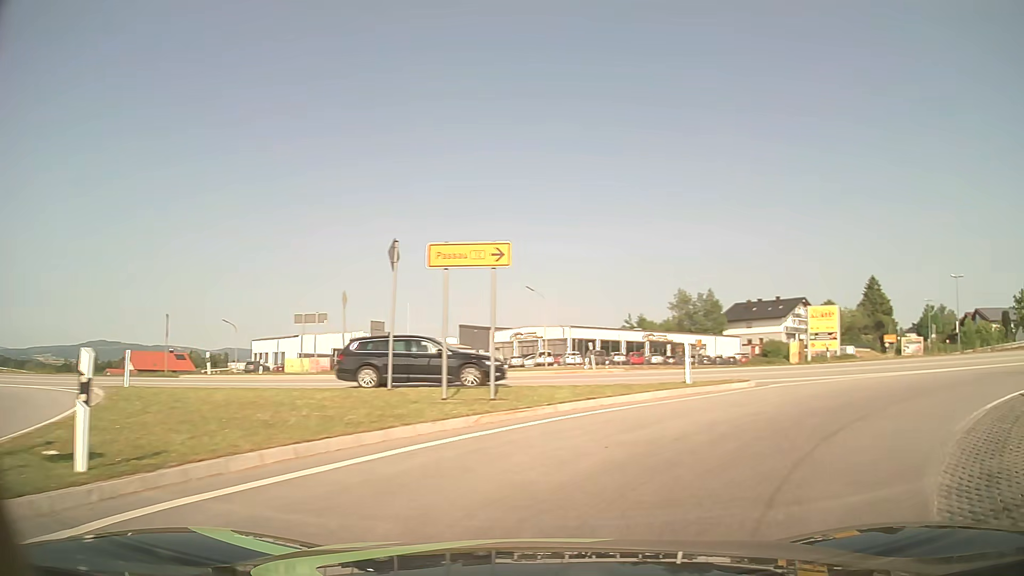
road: primary_link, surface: asphalt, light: Day
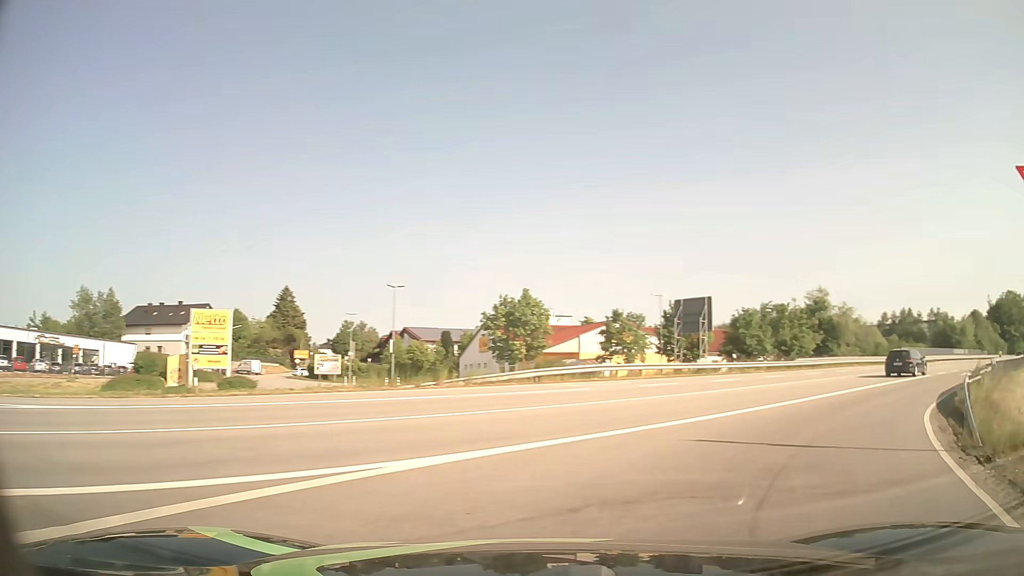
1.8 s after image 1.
(+5.3, +11.6) m; +51°
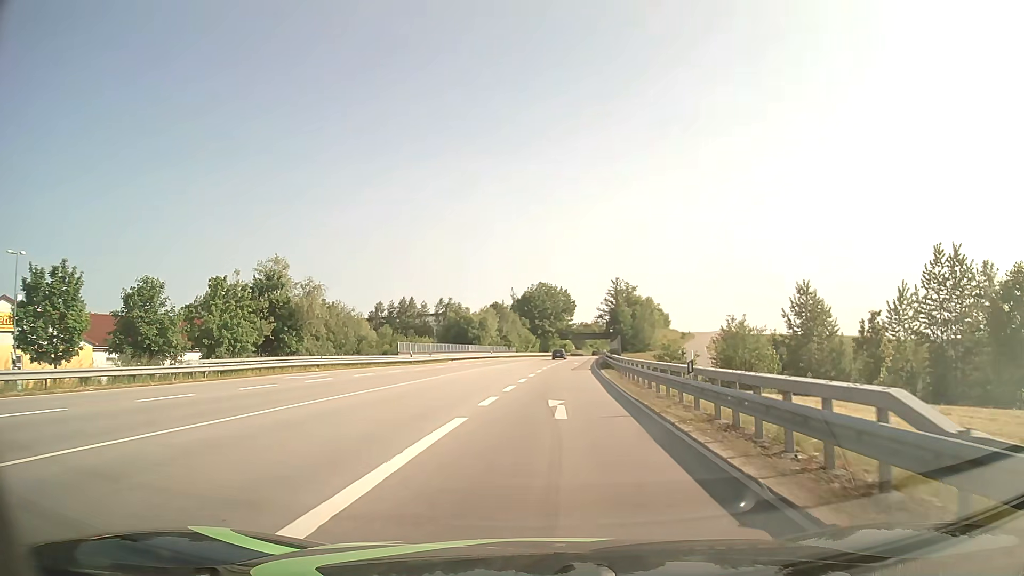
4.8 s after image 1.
(+13.0, +22.5) m; +42°
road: primary
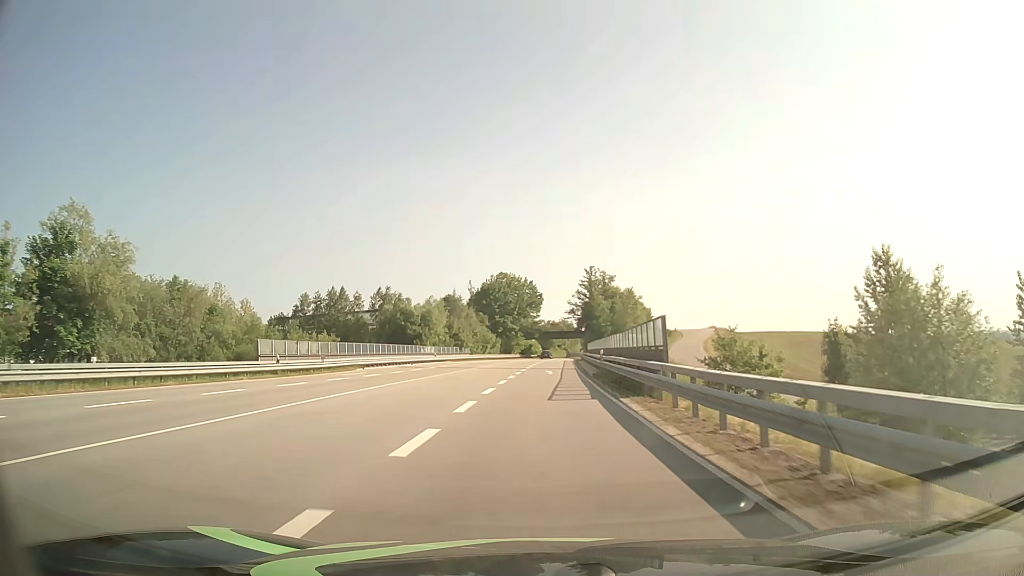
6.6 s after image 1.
(+0.9, +27.1) m; +3°
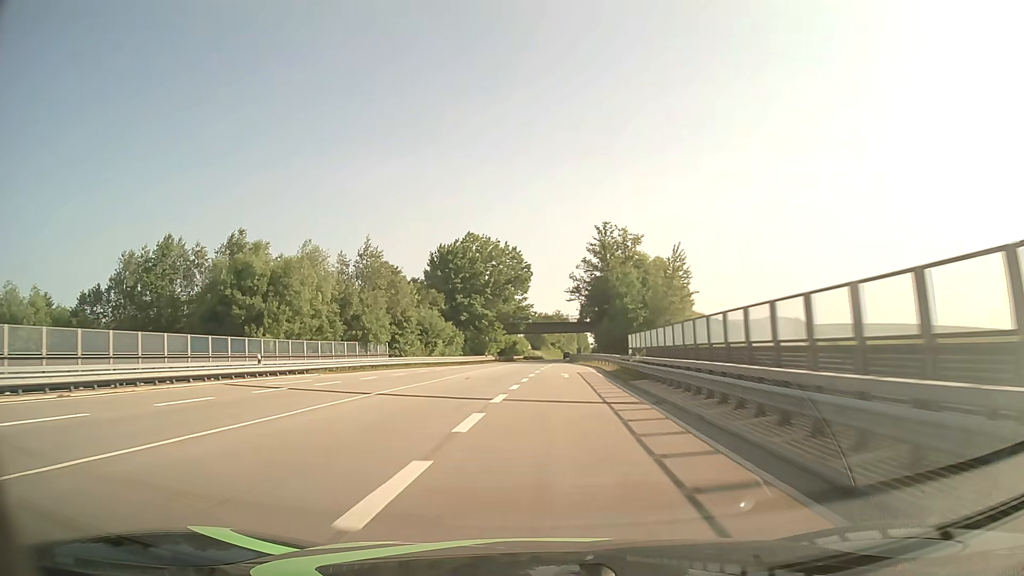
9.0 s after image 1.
(+0.8, +53.1) m; +1°
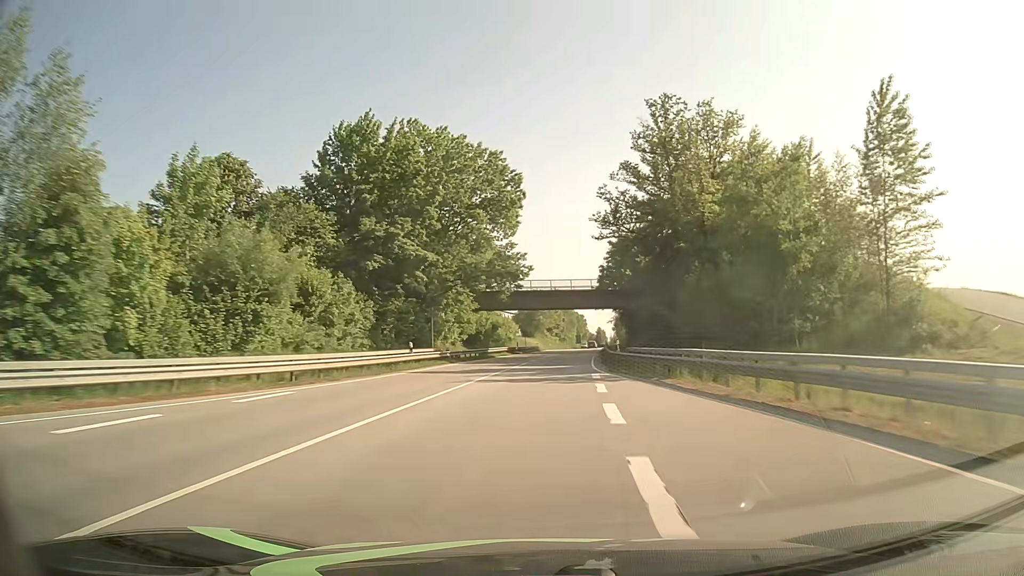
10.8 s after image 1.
(-0.6, +49.3) m; 0°
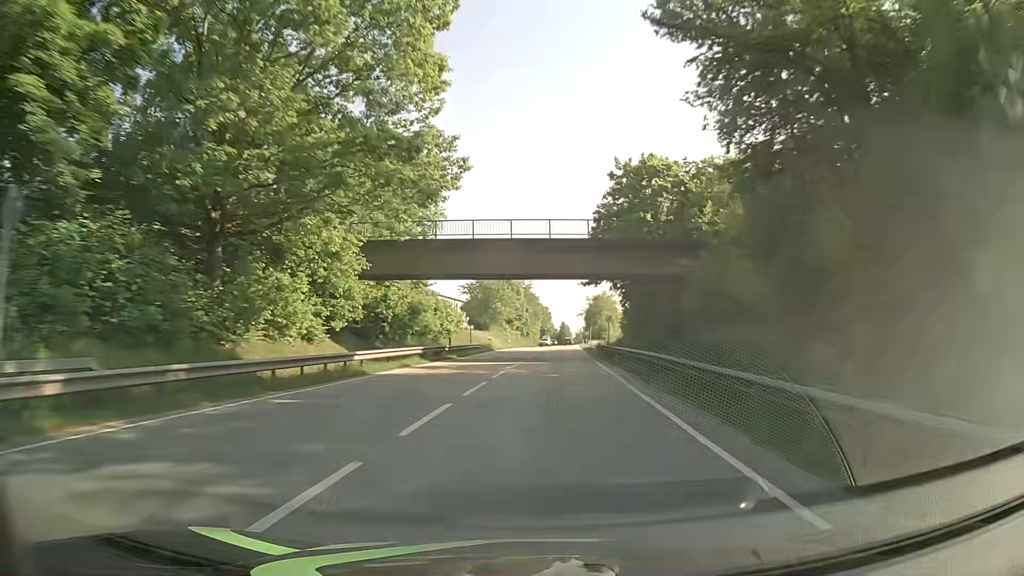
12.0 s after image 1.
(+0.9, +33.3) m; +4°
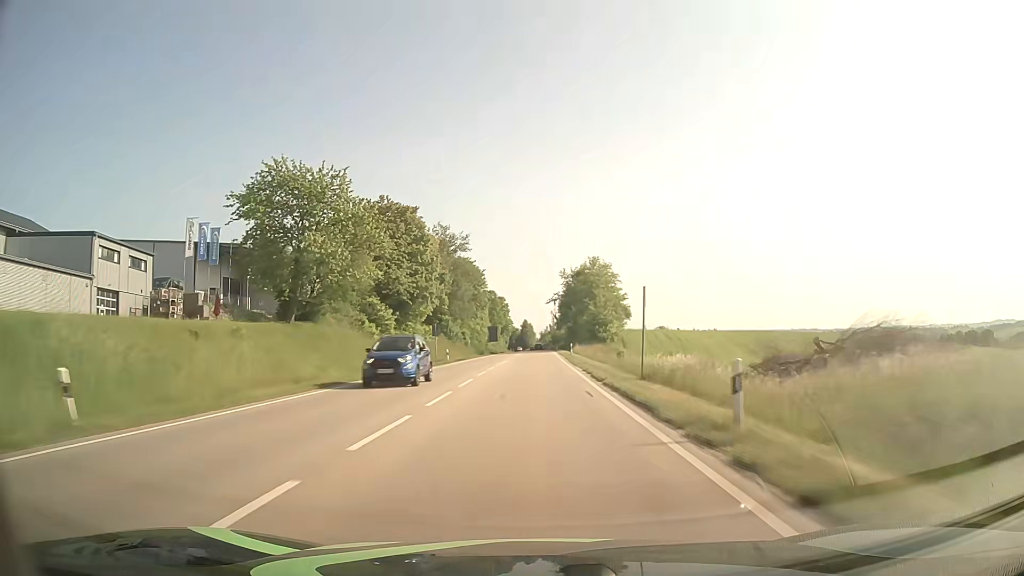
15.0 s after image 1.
(+3.1, +78.5) m; +3°
(0, +10) (0, +20) (0, +30) (0, +40) (0, +50) (0, +60) (0, +70) (0, +80) (0, +90) (0, +100) m
